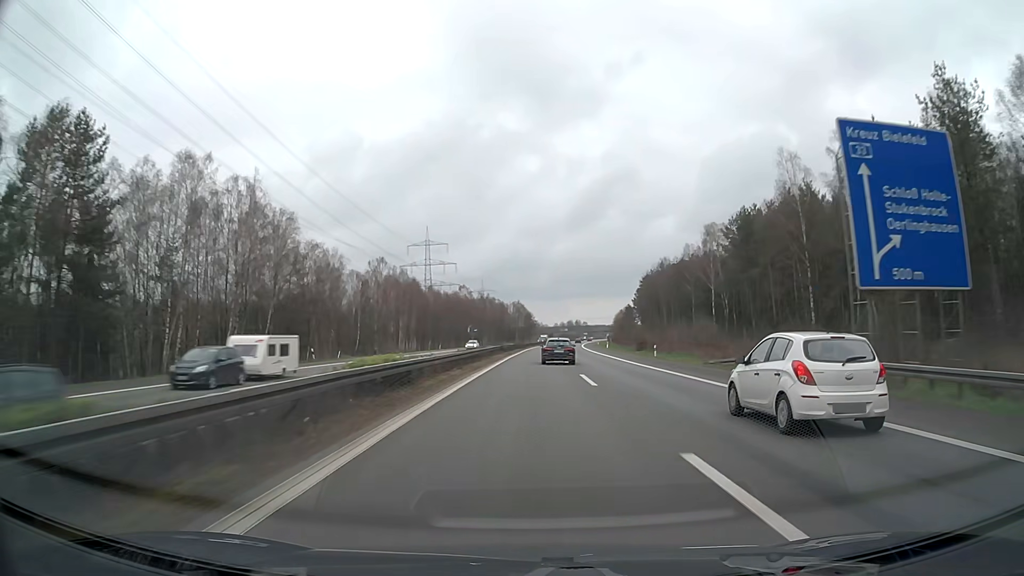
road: motorway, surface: asphalt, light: Day
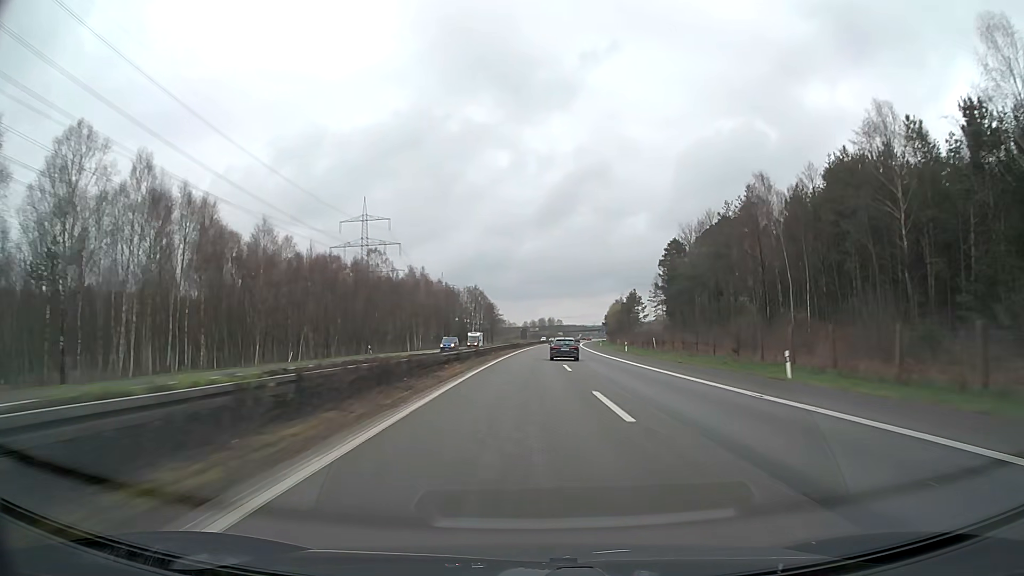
(+1.8, +81.0) m; +3°
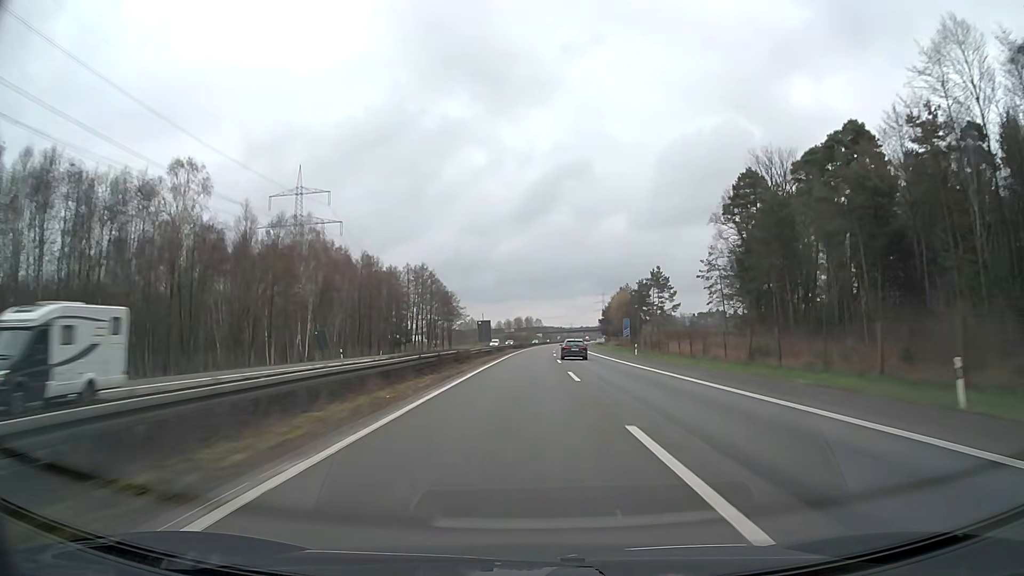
(+1.0, +60.9) m; +2°
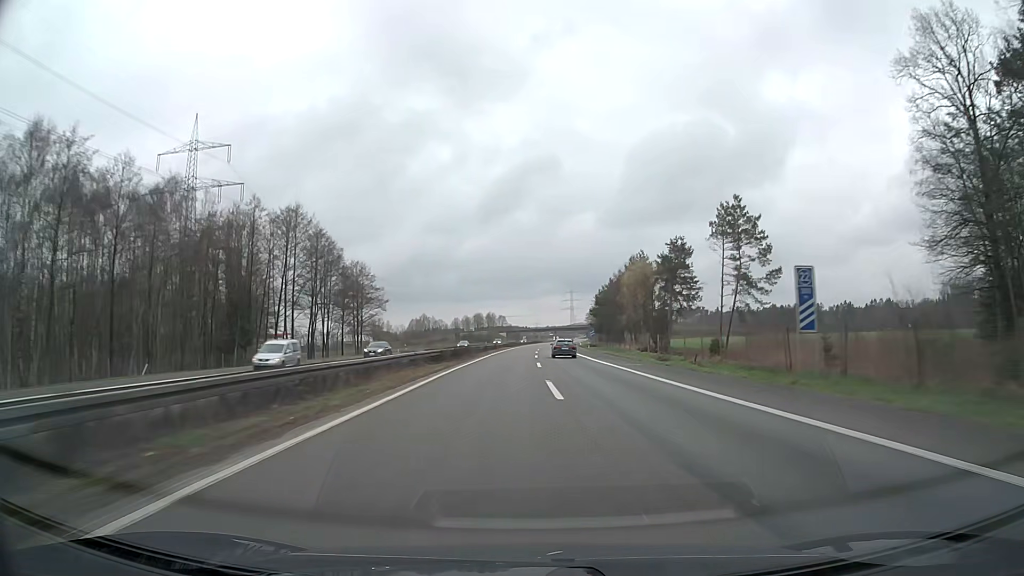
(+1.4, +61.1) m; +3°
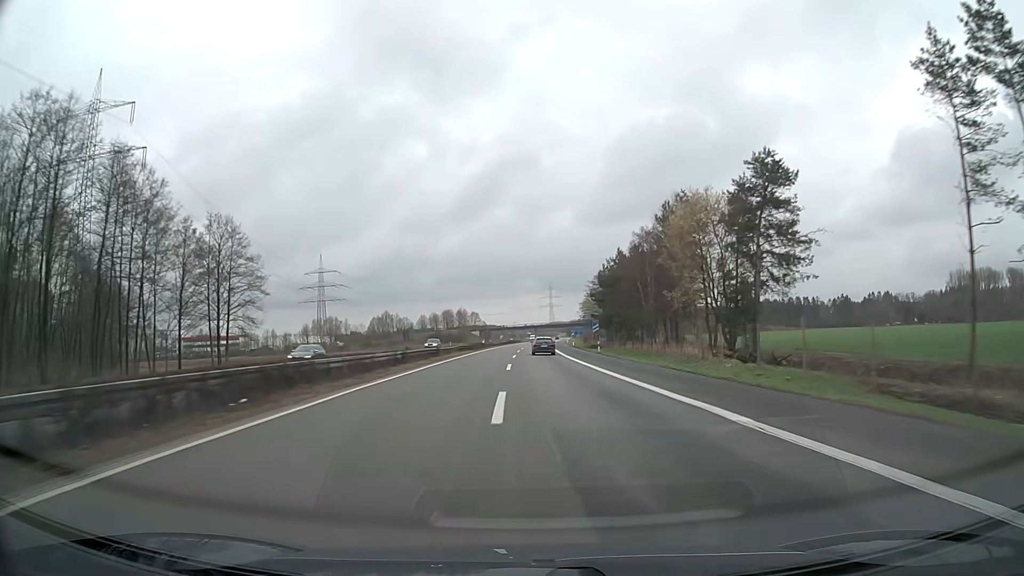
(+0.8, +40.9) m; +2°
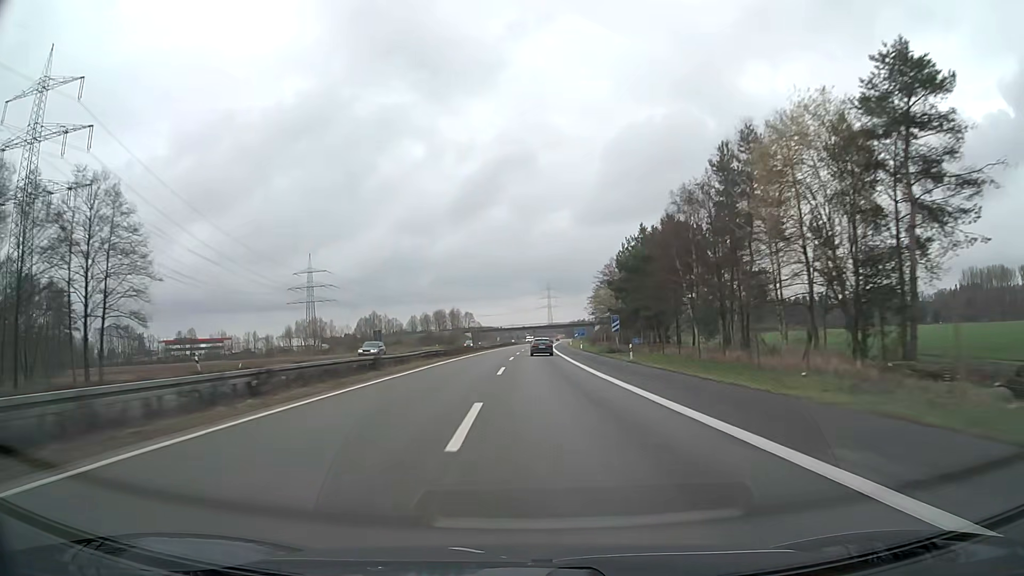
(+0.1, +20.5) m; 0°
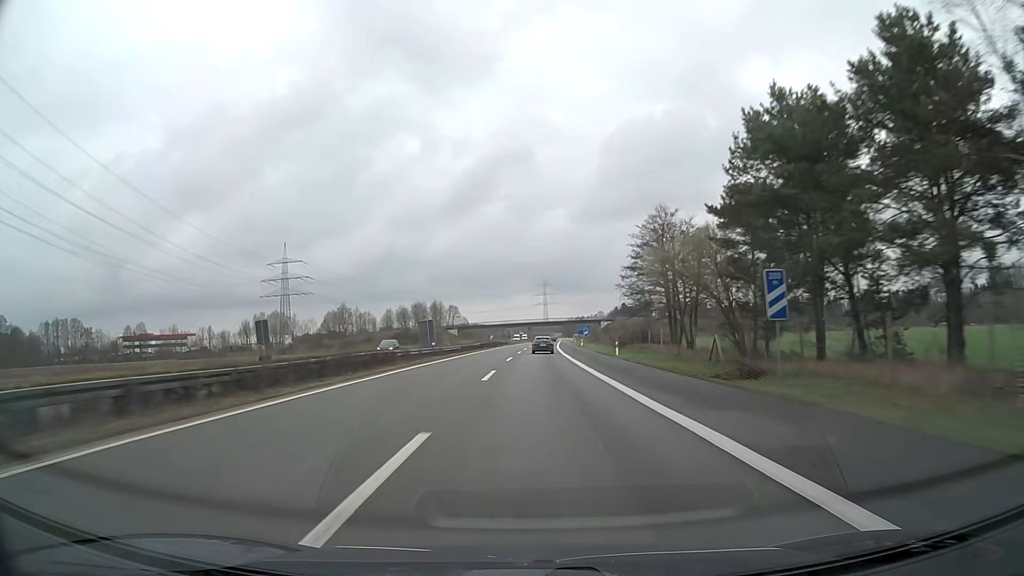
(+0.2, +41.1) m; 0°
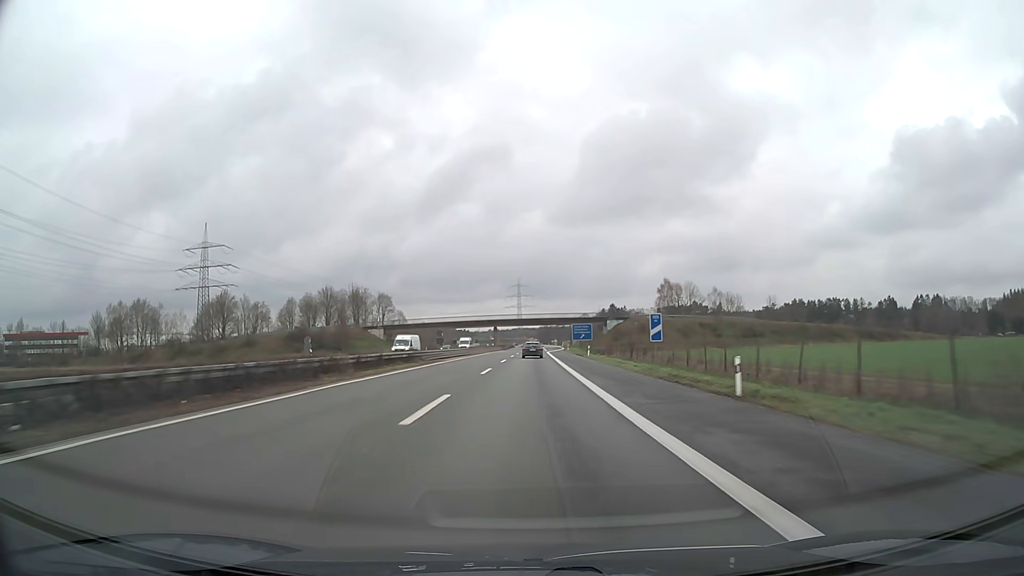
(+1.7, +82.4) m; +2°
(0, +10) (0, +20) (0, +30) (0, +40) (0, +50) (0, +60) (+1, +70) (+1, +80) (+1, +90) (+1, +100) m
